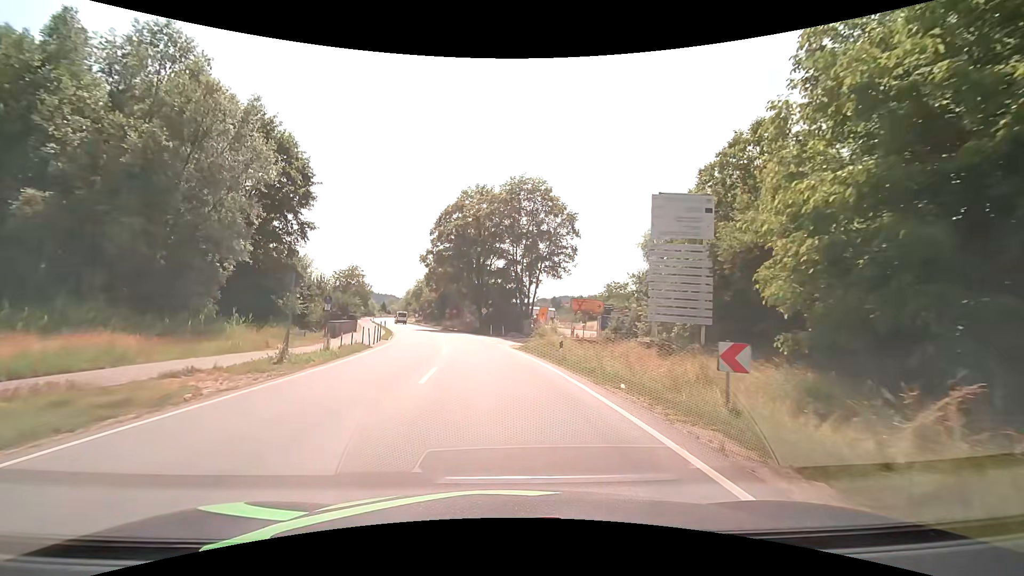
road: primary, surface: asphalt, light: Day
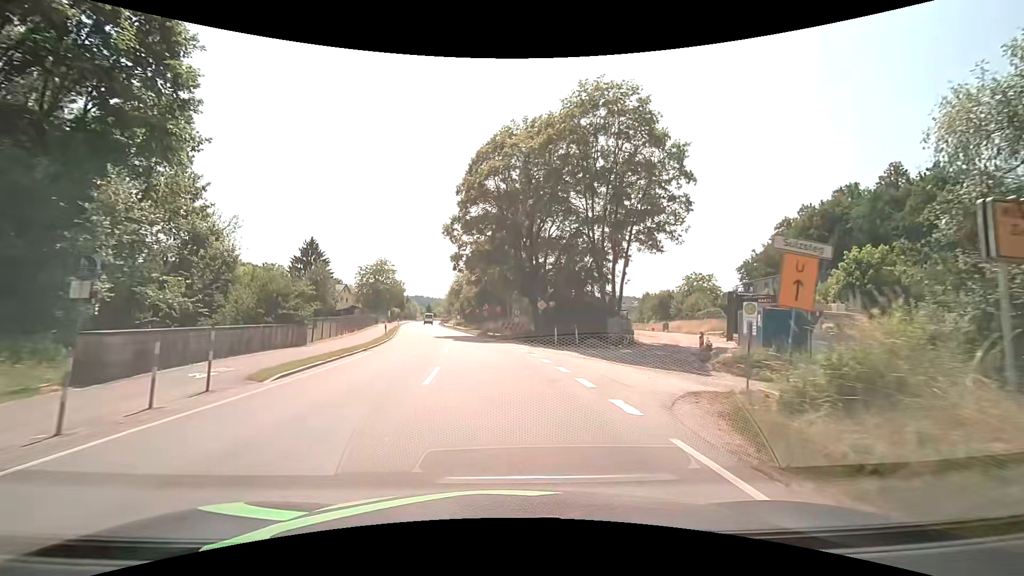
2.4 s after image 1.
(-1.3, +24.0) m; -6°
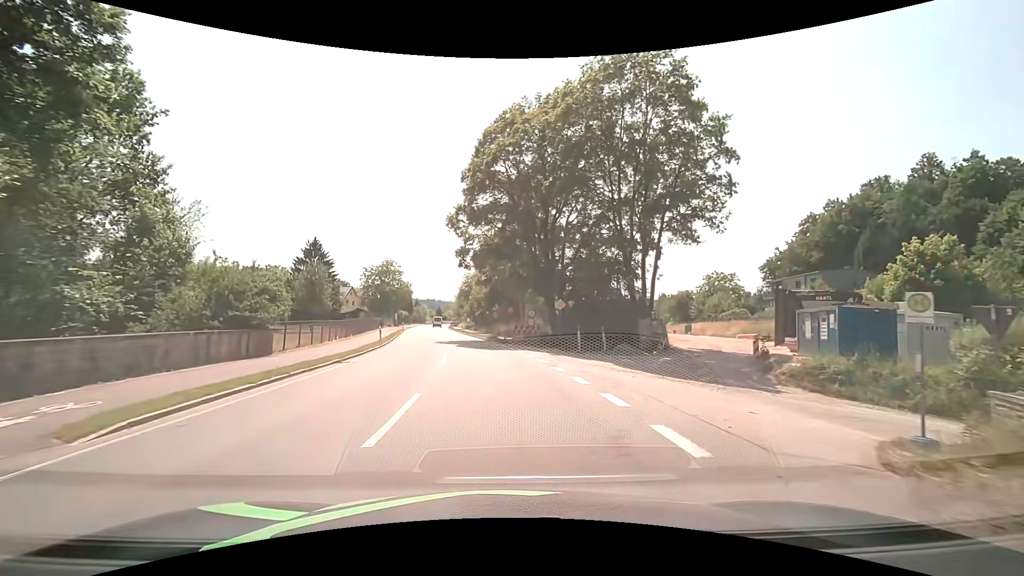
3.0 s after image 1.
(-0.1, +5.3) m; -2°
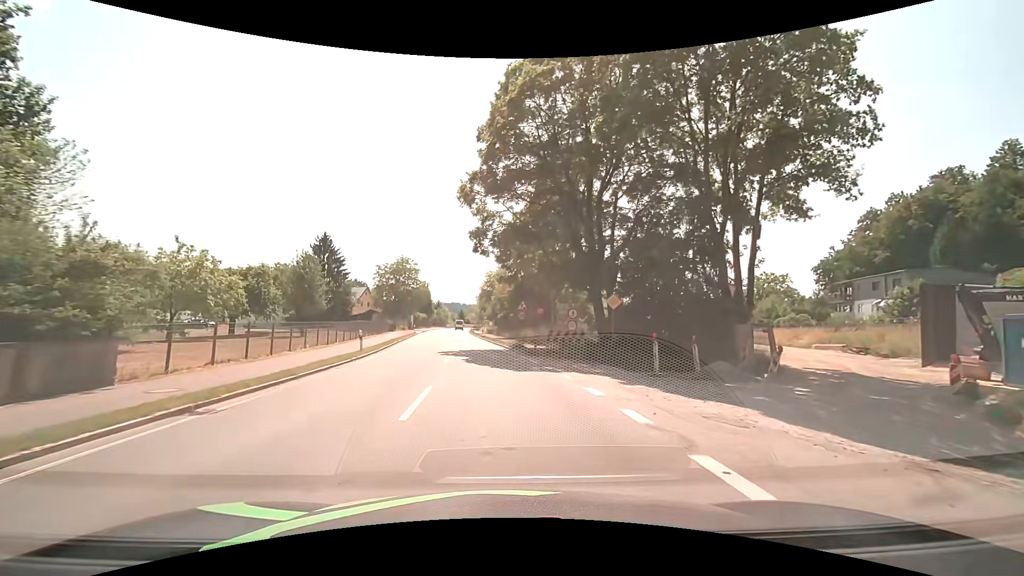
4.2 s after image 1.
(-0.2, +10.0) m; -3°
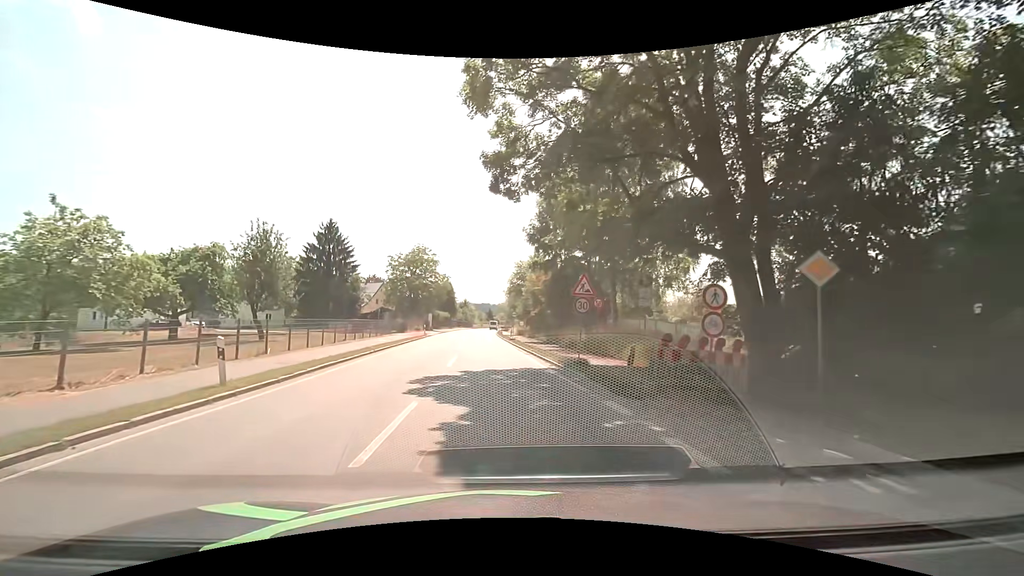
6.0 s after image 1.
(-0.4, +14.3) m; -3°
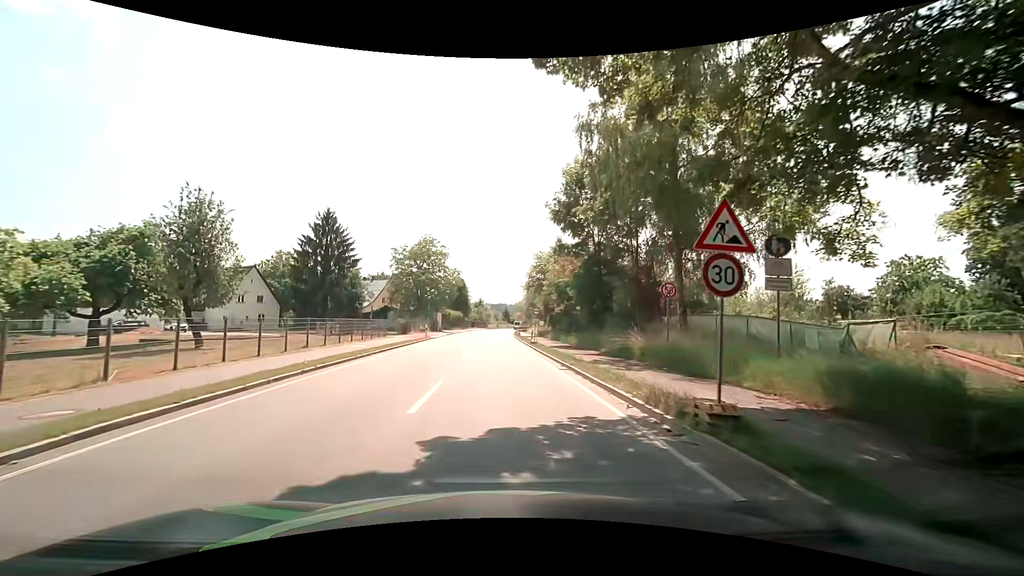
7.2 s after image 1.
(-0.2, +9.3) m; -2°
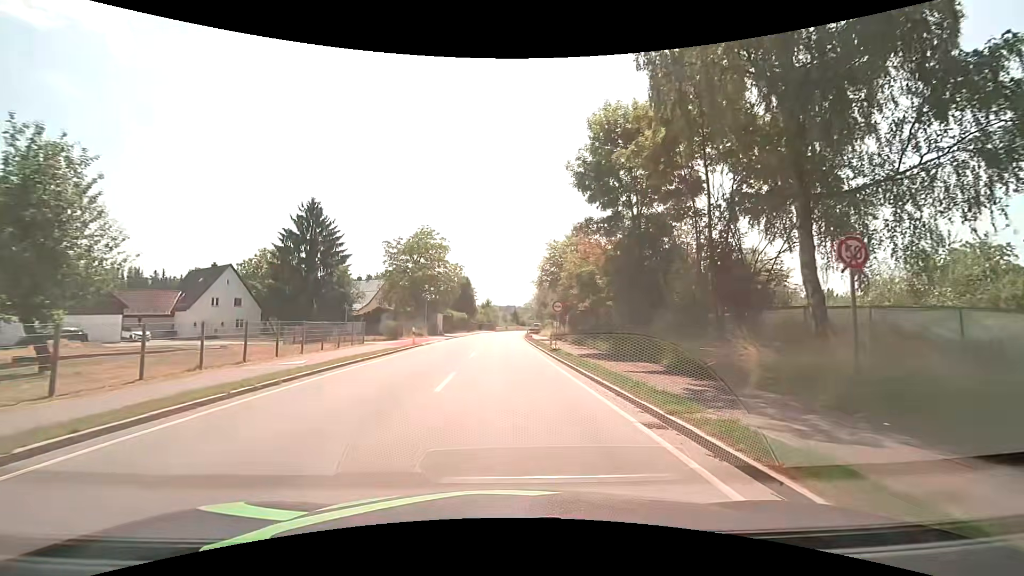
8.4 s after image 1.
(-0.1, +9.2) m; -1°
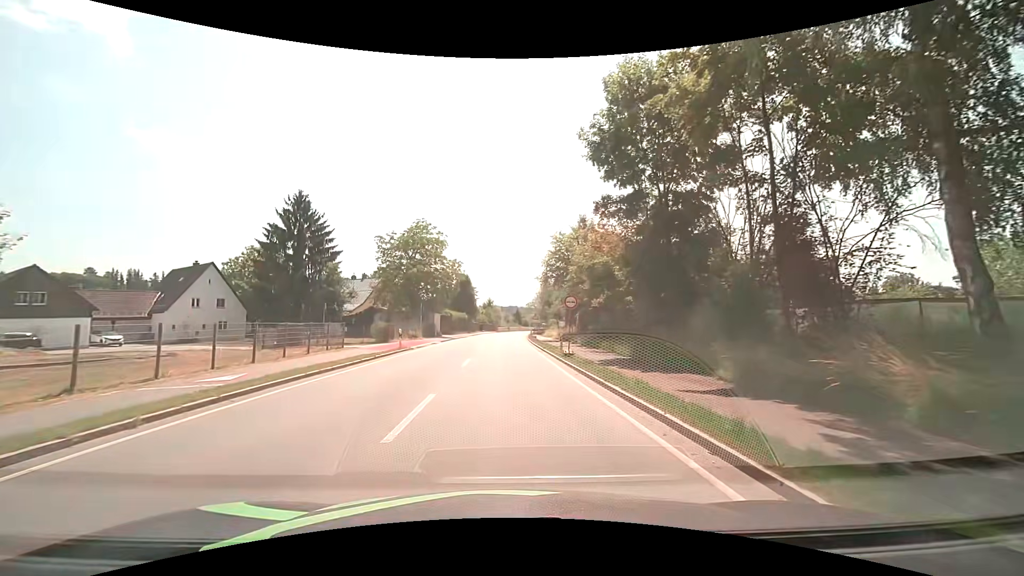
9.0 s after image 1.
(0.0, +4.5) m; 0°
(0, +10) (0, +20) (0, +30) (0, +40) (0, +50) (0, +60) (0, +70) (0, +80) (0, +90) (+1, +100) m
